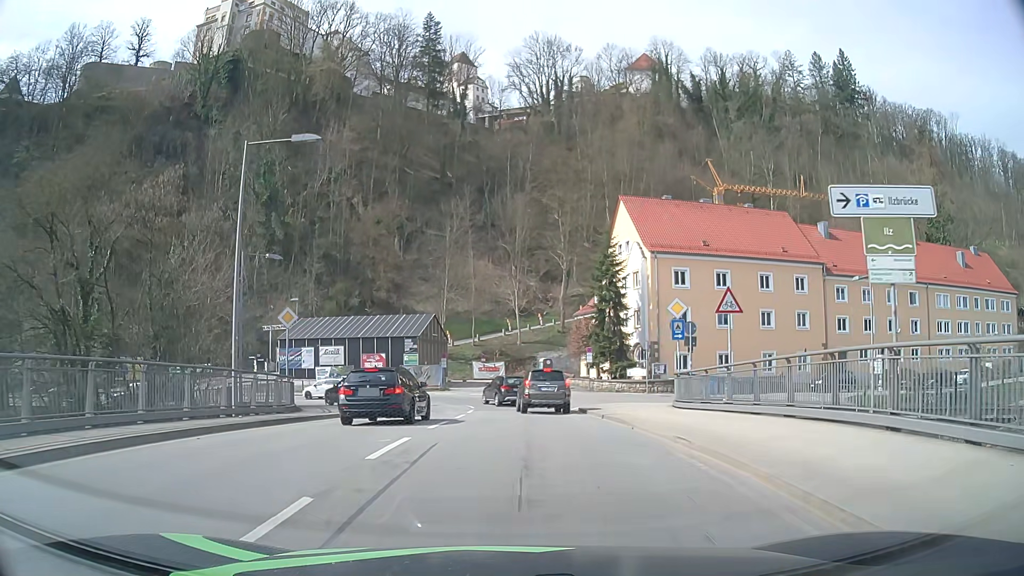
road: primary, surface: asphalt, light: Day
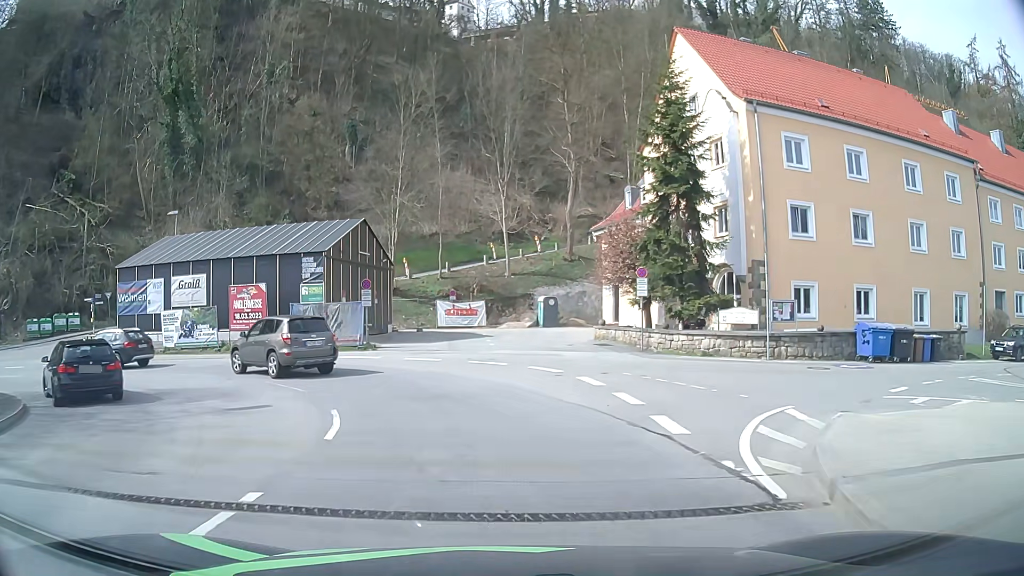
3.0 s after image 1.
(+0.5, +24.5) m; +1°
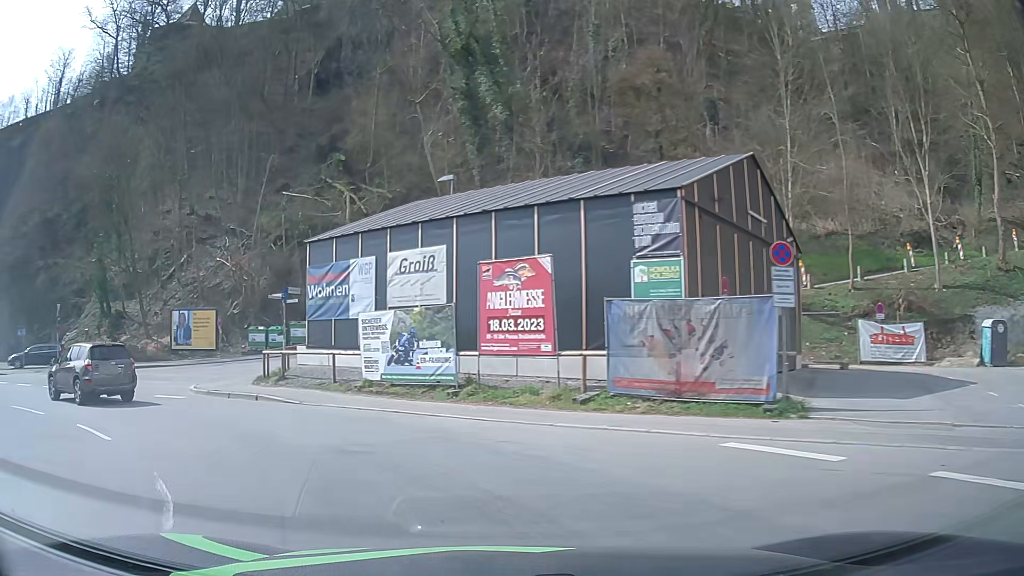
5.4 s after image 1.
(-3.3, +16.5) m; -30°
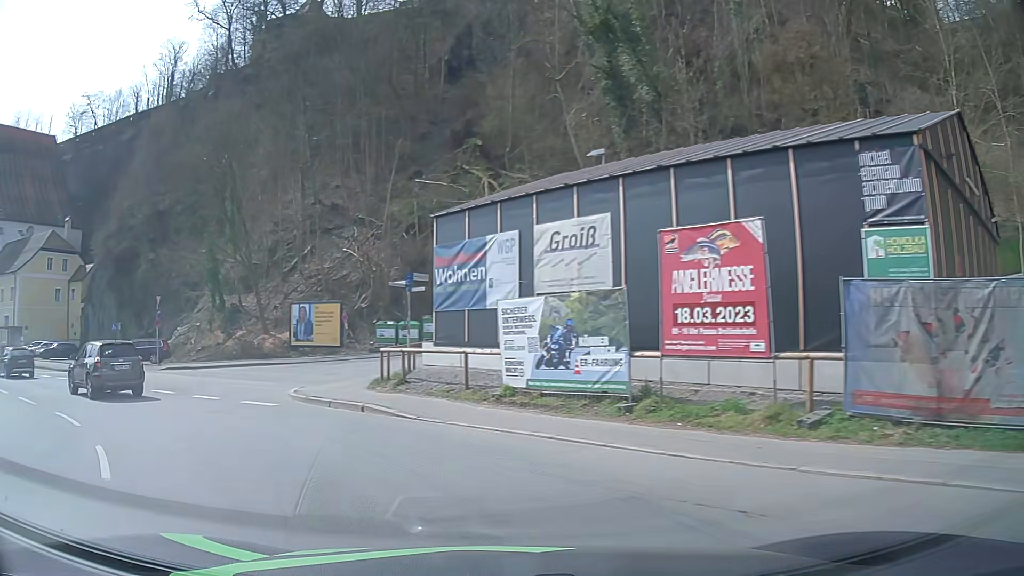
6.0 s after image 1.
(-0.4, +4.1) m; -11°
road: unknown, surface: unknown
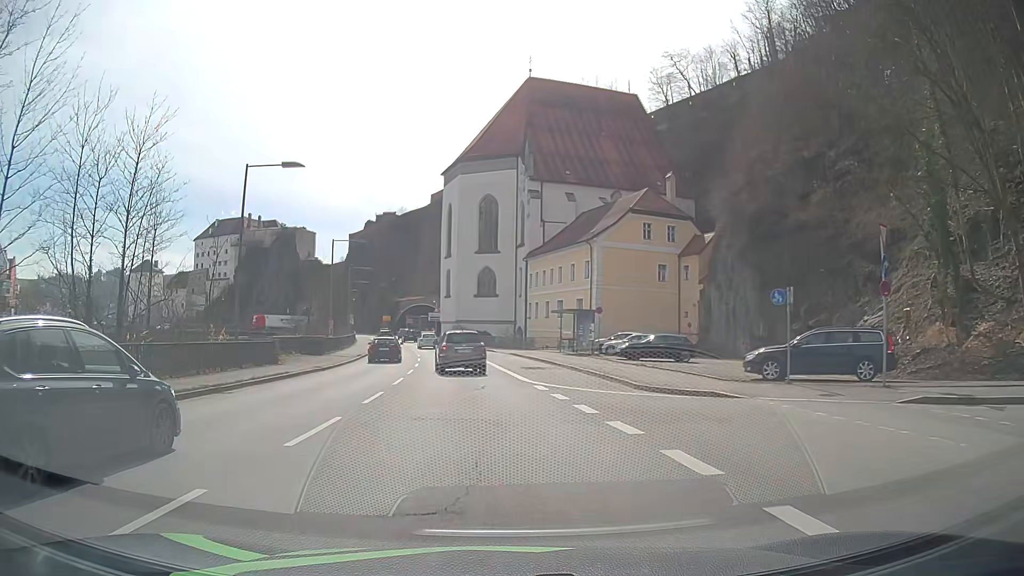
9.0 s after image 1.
(-12.8, +19.2) m; -55°
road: primary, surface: asphalt
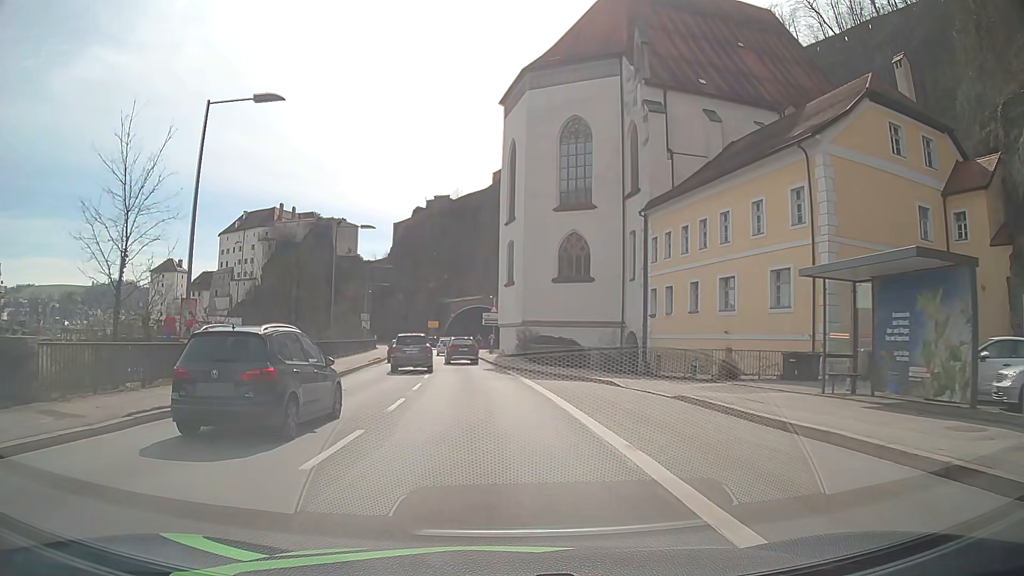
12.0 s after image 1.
(-2.1, +31.9) m; -6°
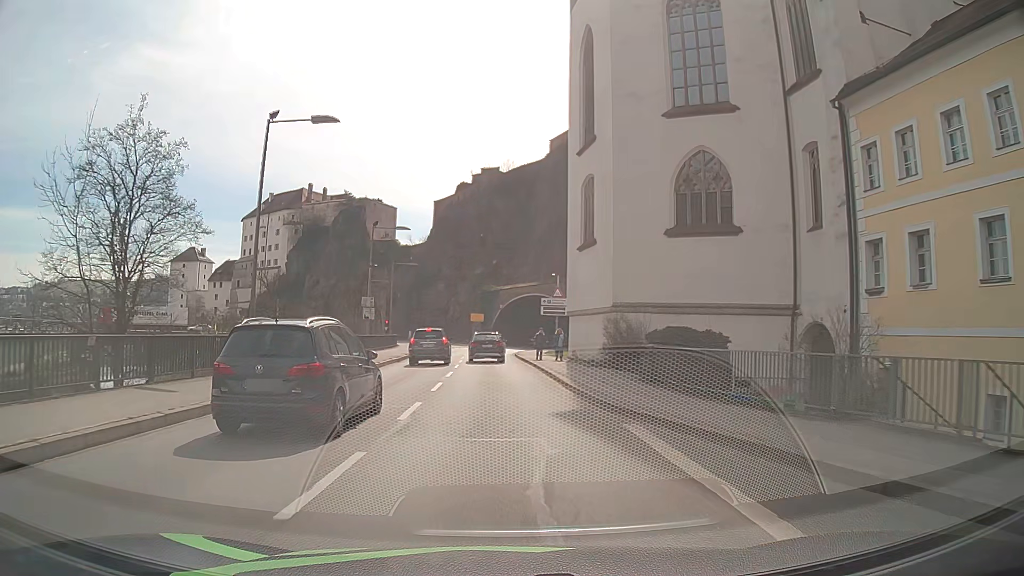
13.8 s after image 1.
(-1.0, +20.6) m; -5°
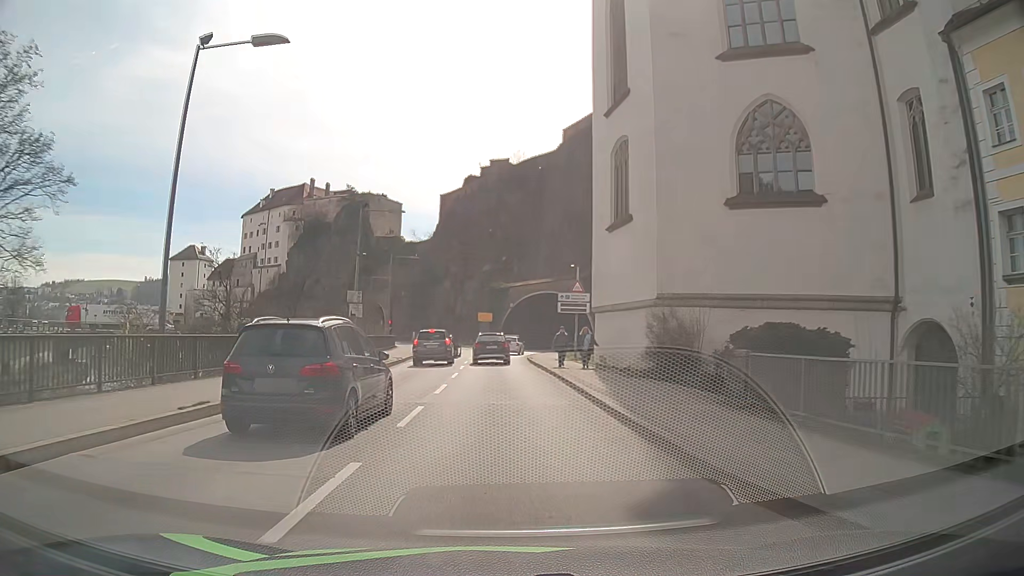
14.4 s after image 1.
(0.0, +6.6) m; 0°
